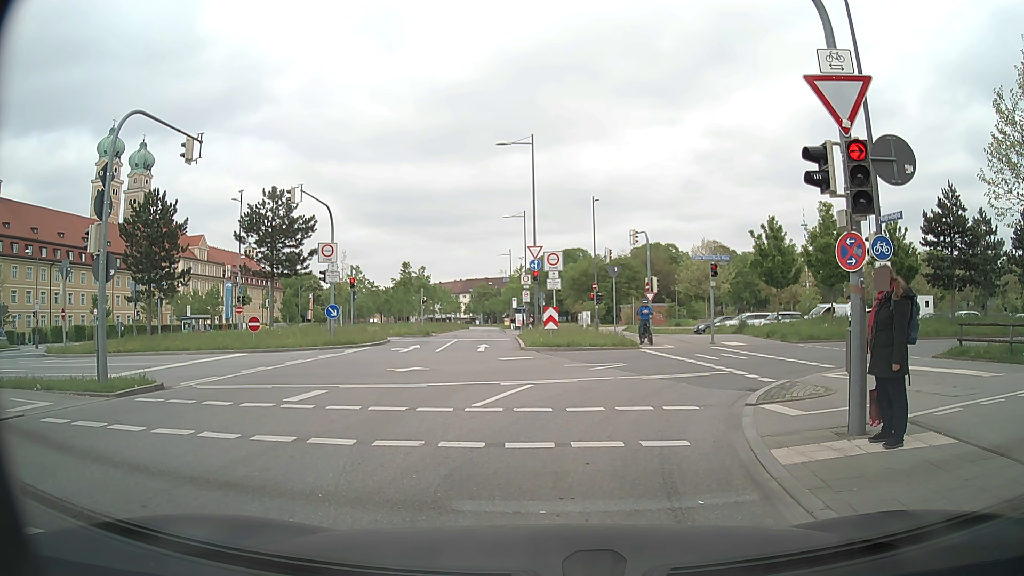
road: secondary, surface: asphalt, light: Day
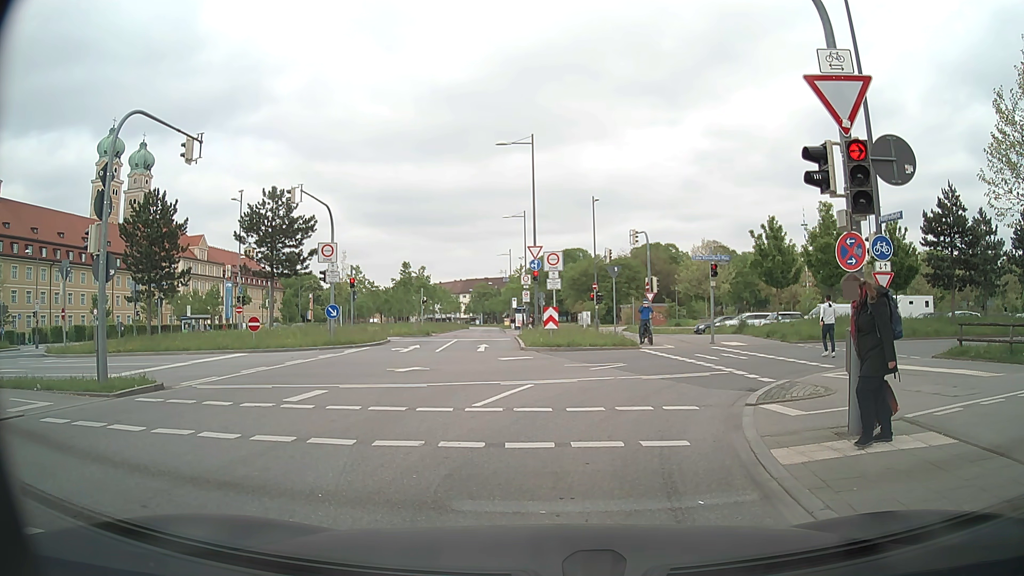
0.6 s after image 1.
(0.0, 0.0) m; 0°
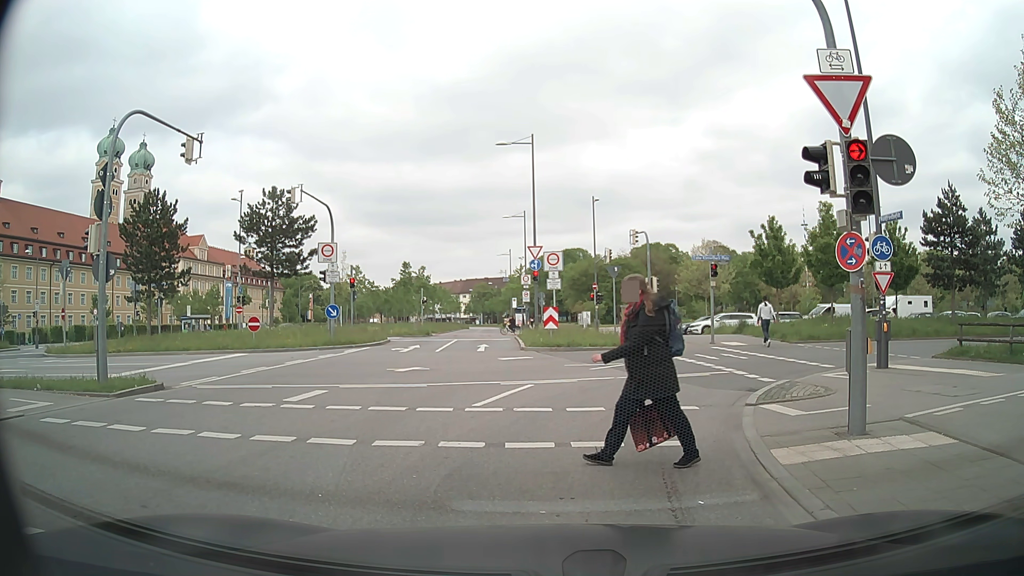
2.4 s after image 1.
(0.0, 0.0) m; 0°
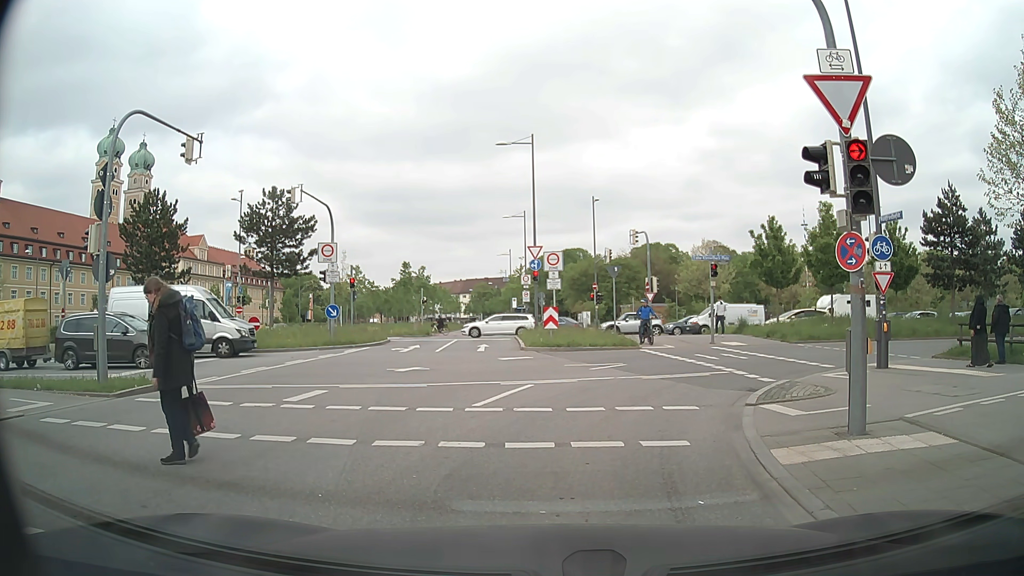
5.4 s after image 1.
(0.0, 0.0) m; 0°
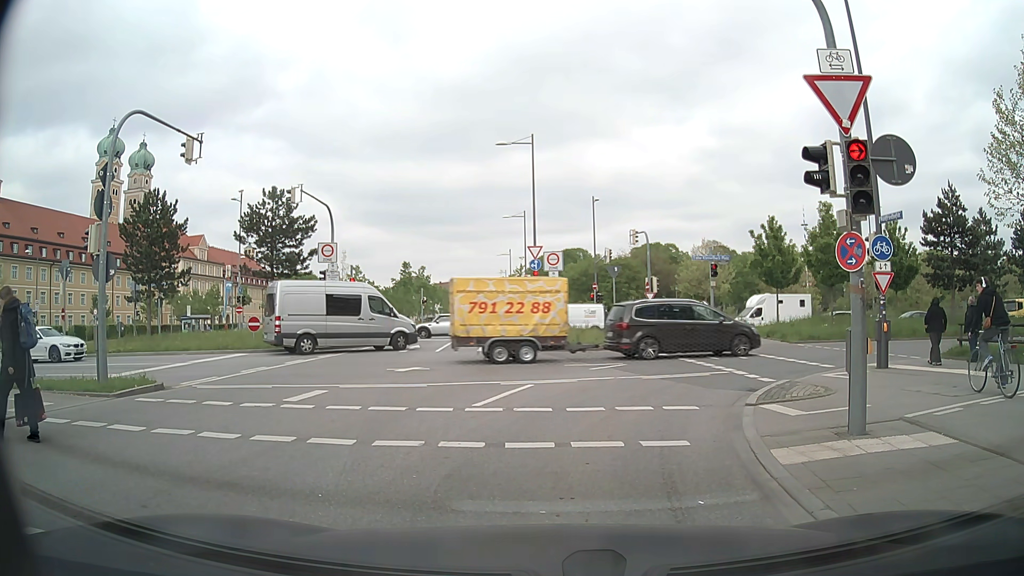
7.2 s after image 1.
(0.0, 0.0) m; 0°
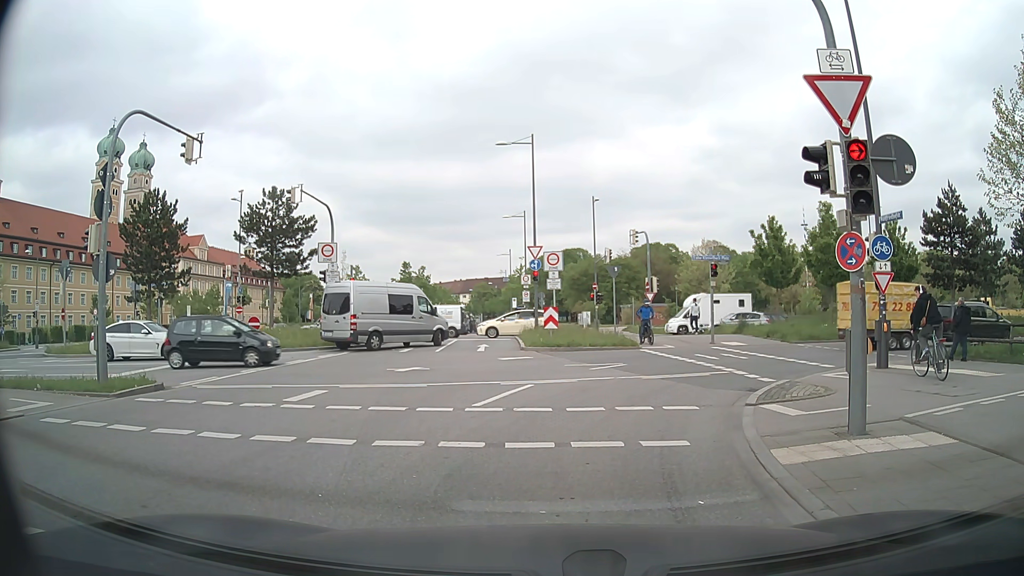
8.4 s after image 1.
(0.0, 0.0) m; 0°
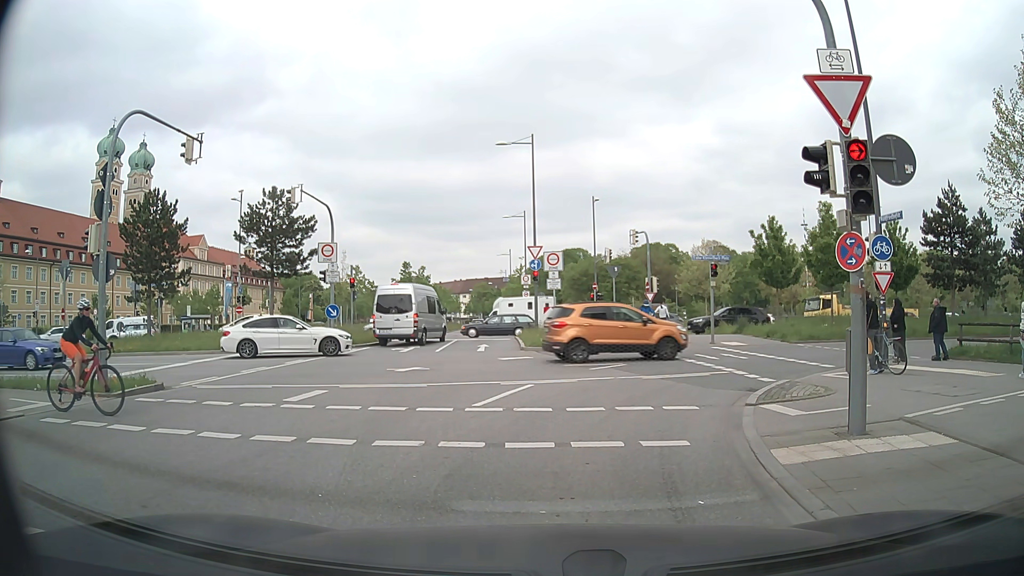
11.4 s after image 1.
(0.0, 0.0) m; 0°
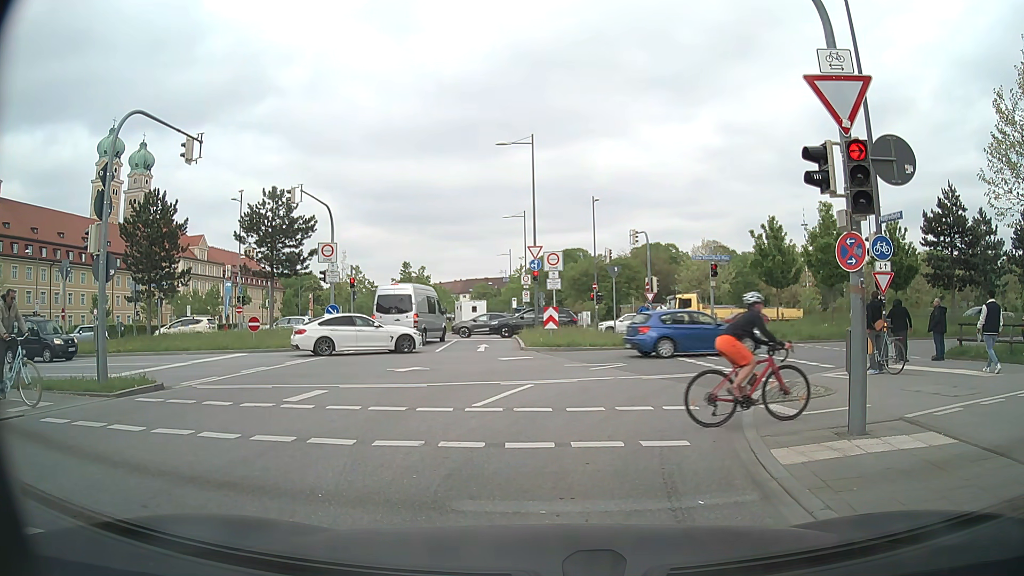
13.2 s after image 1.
(0.0, 0.0) m; 0°
(0, +10) (+4, +19) (+14, +23) (+23, +25) (+33, +27) (+43, +28) (+53, +30) (+63, +33) (+72, +35) (+82, +38) m
